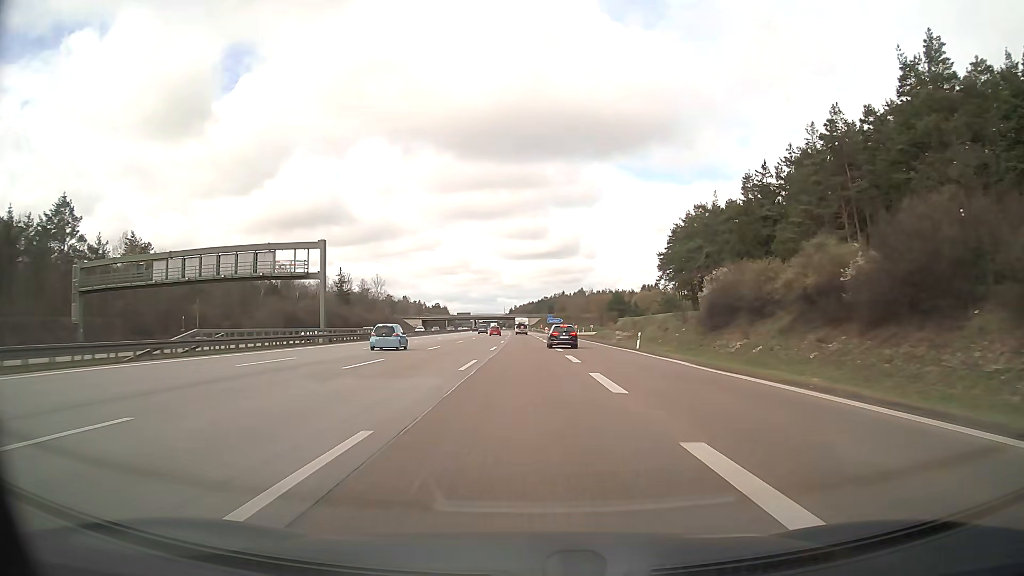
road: motorway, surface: asphalt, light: Day
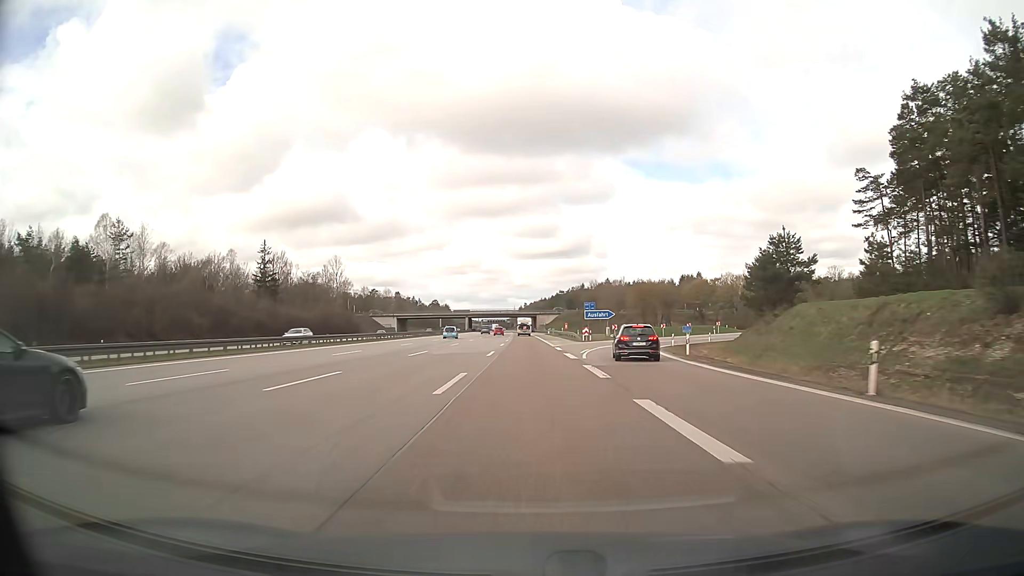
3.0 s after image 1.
(-0.7, +79.3) m; -1°
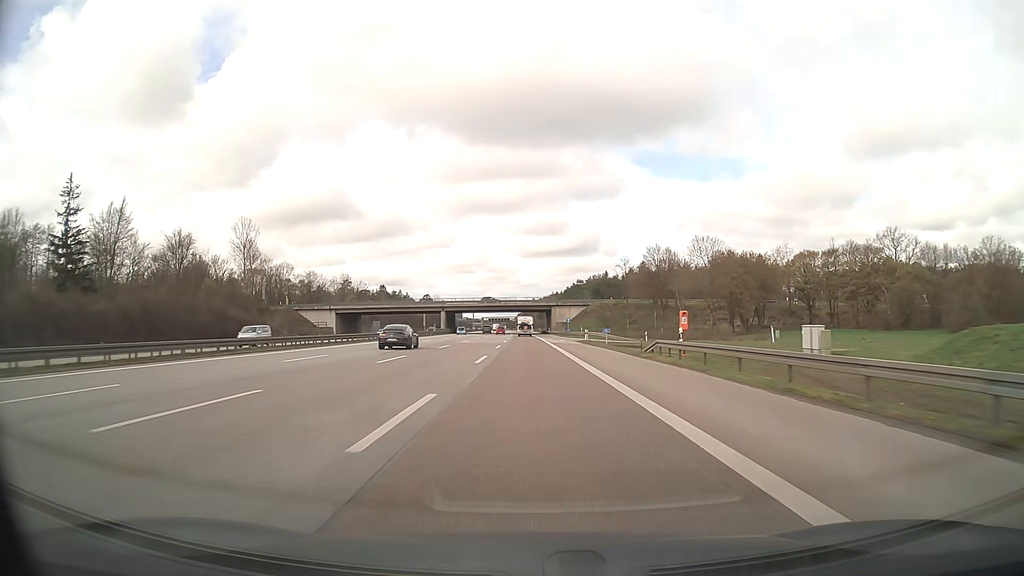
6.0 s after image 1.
(-0.4, +79.2) m; -1°
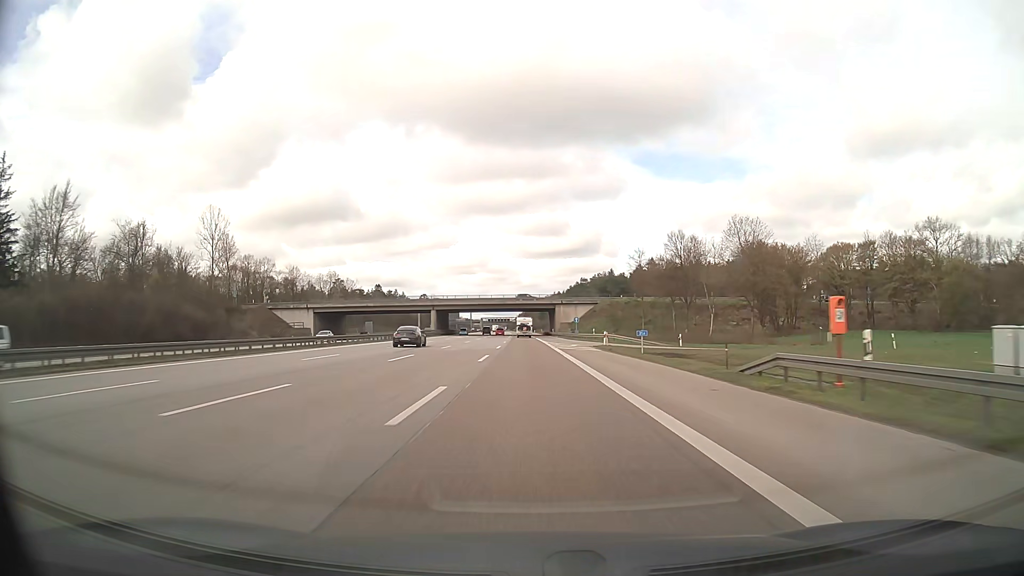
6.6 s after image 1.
(0.0, +15.8) m; 0°
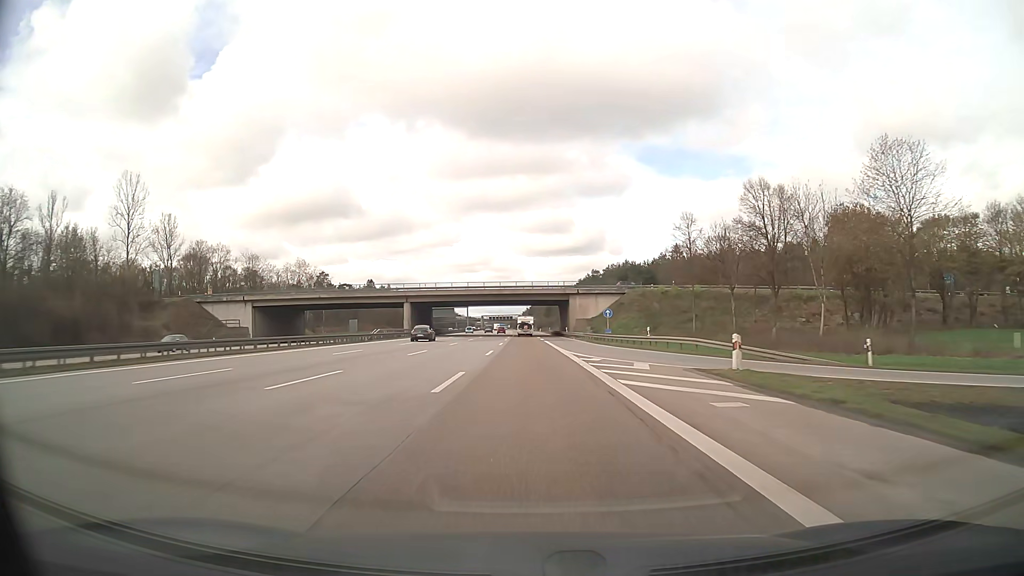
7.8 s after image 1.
(-0.1, +31.6) m; 0°
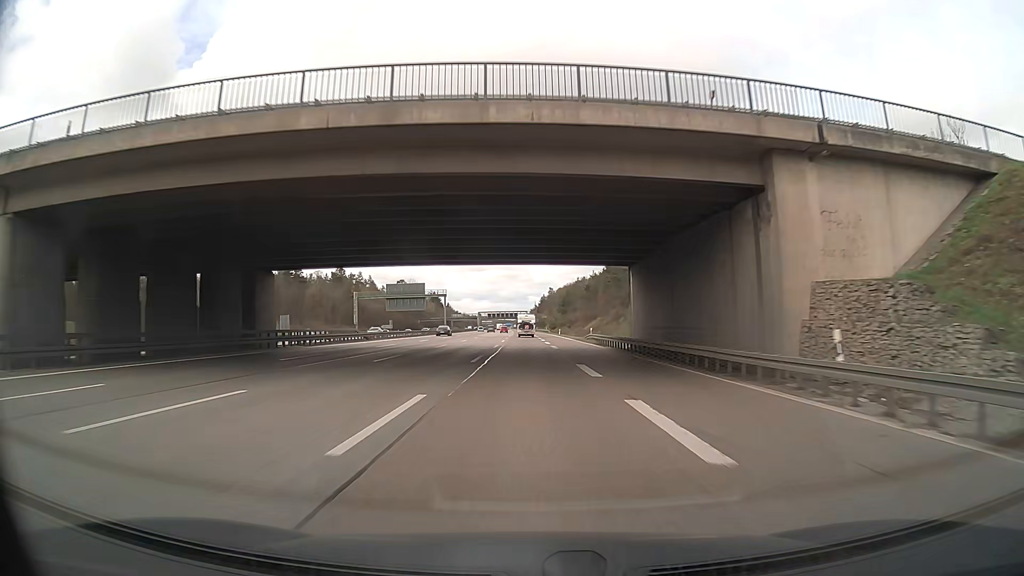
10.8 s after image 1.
(-0.4, +79.1) m; -1°
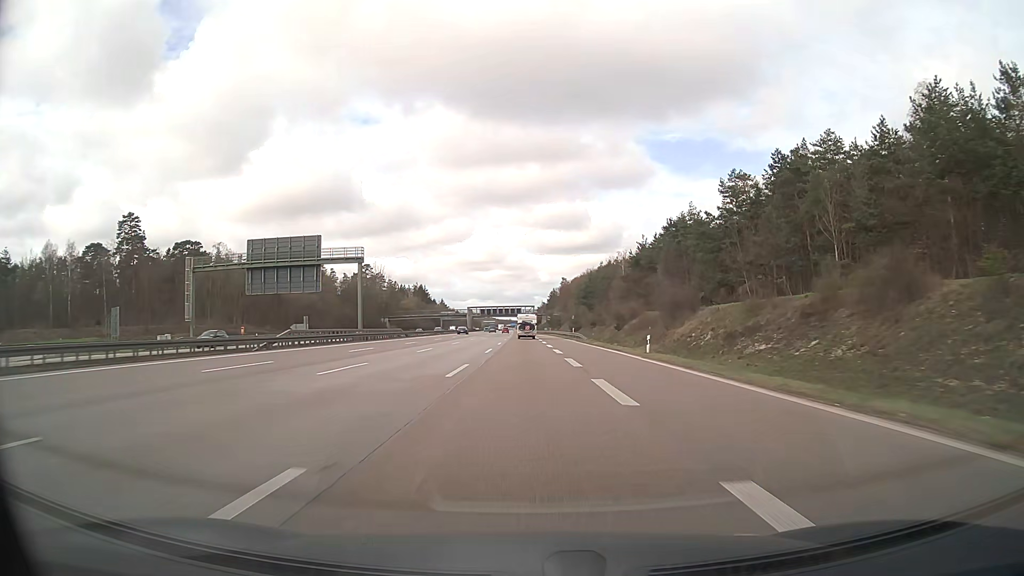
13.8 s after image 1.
(-0.2, +79.2) m; -1°
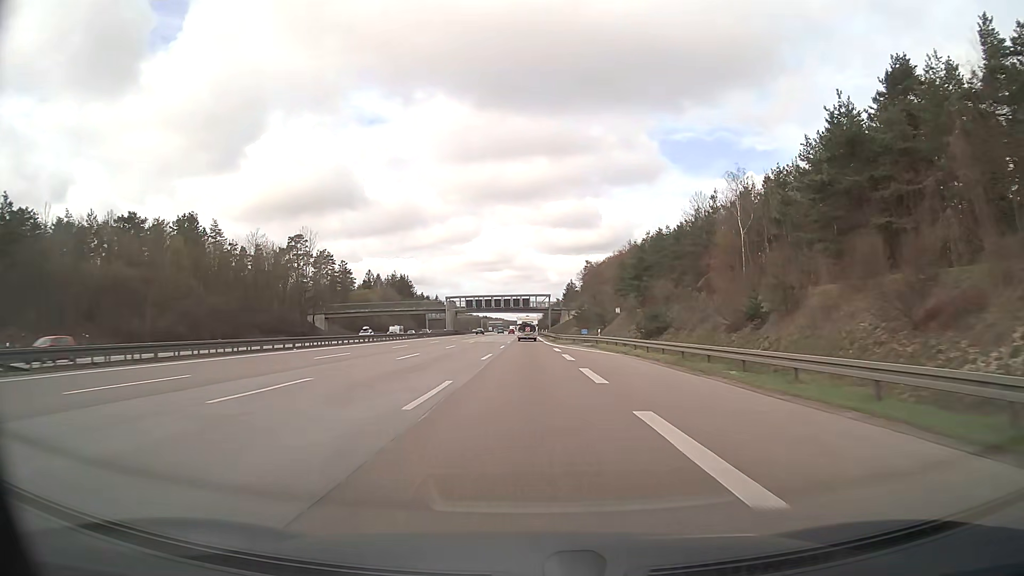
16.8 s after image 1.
(-0.5, +79.3) m; -1°
(0, +10) (0, +20) (0, +30) (0, +40) (0, +50) (0, +60) (0, +70) (0, +80) (0, +90) (0, +100) m
